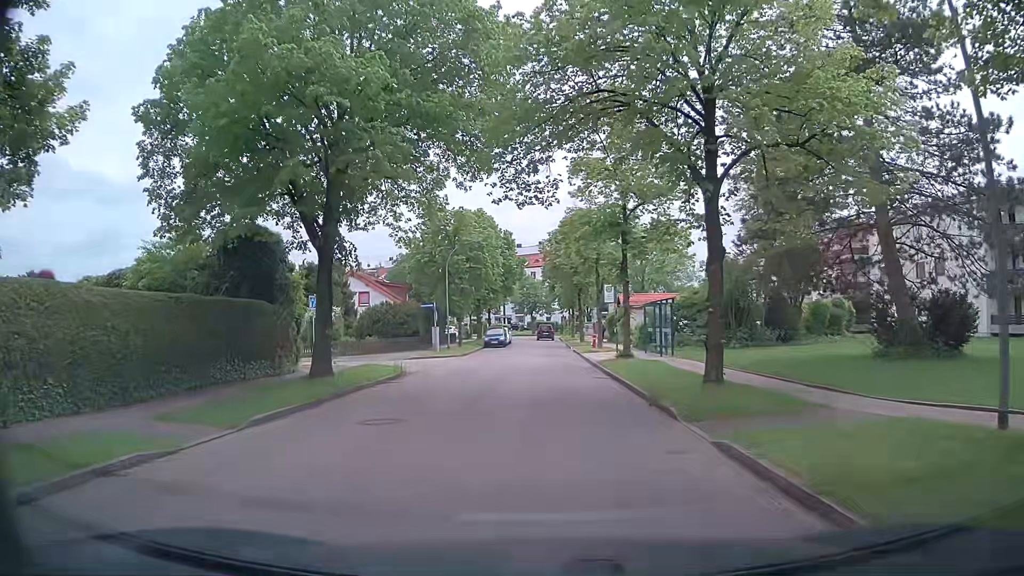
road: residential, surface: asphalt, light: Day
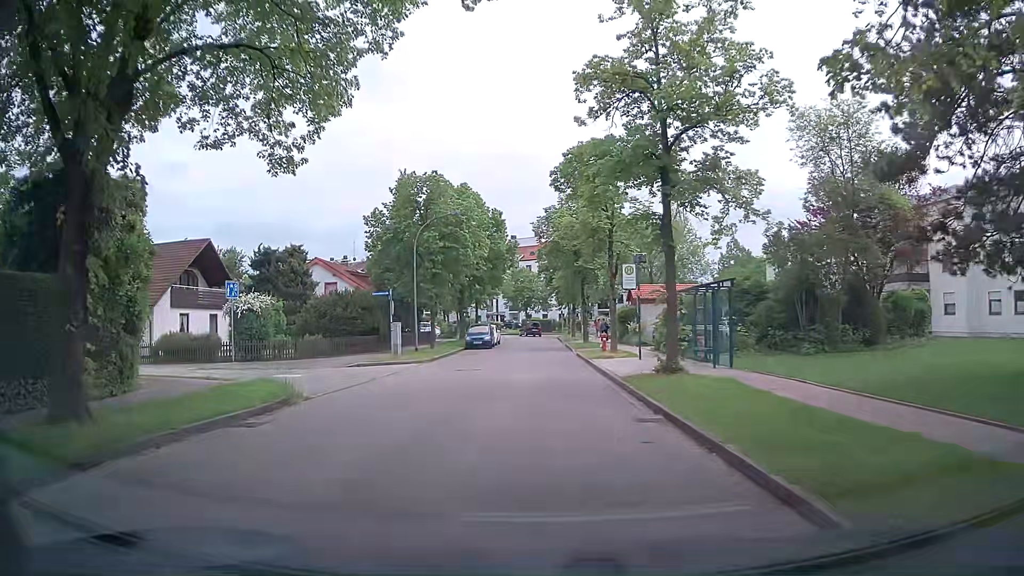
(0.0, +10.1) m; 0°
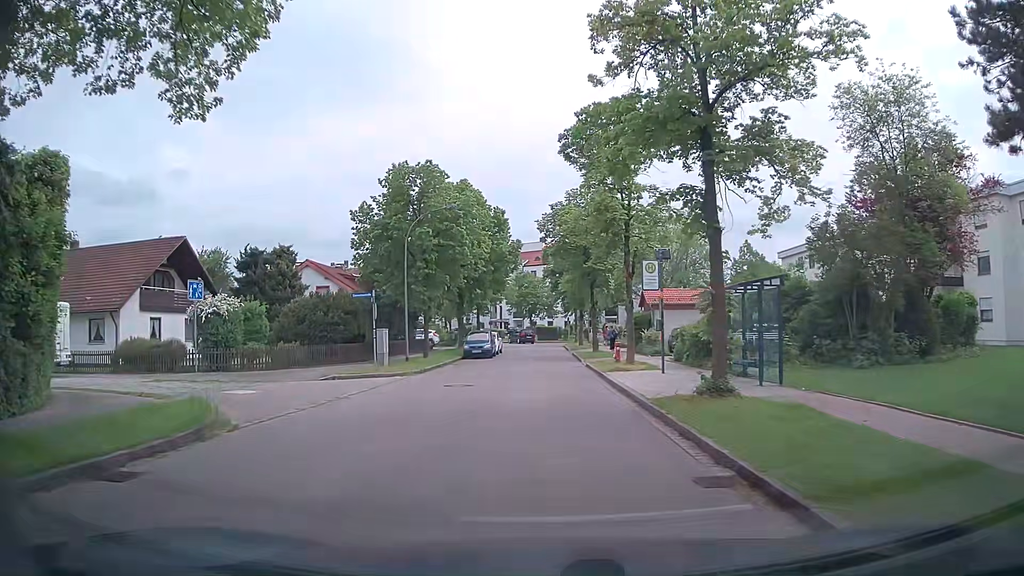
(0.0, +3.8) m; +1°
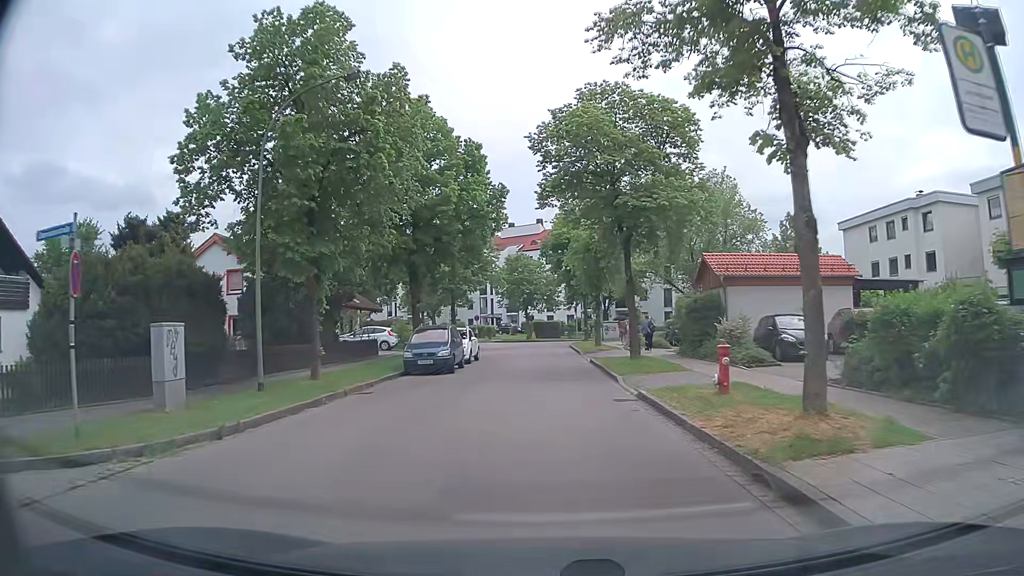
(-0.5, +16.9) m; -1°
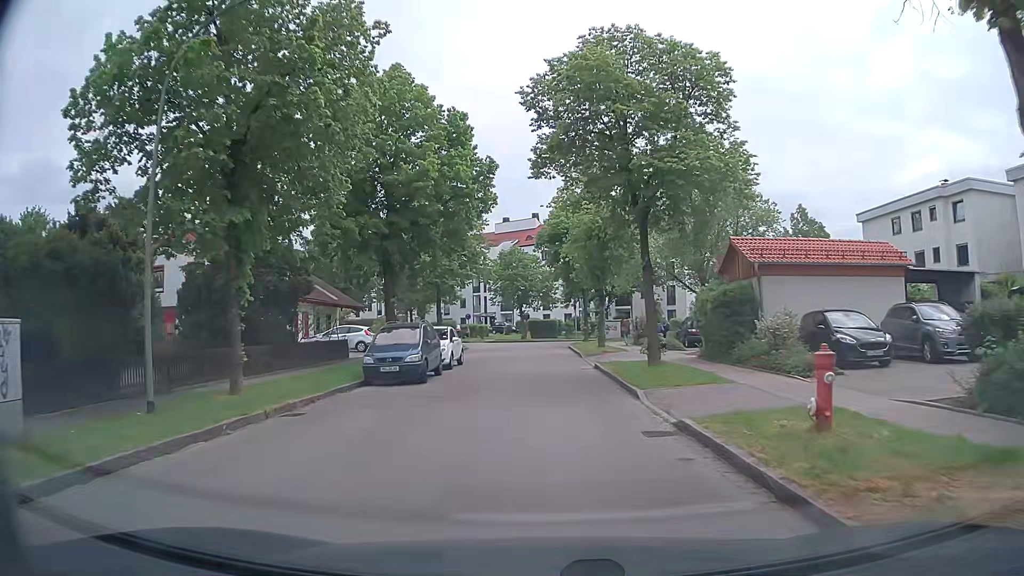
(0.0, +4.6) m; 0°
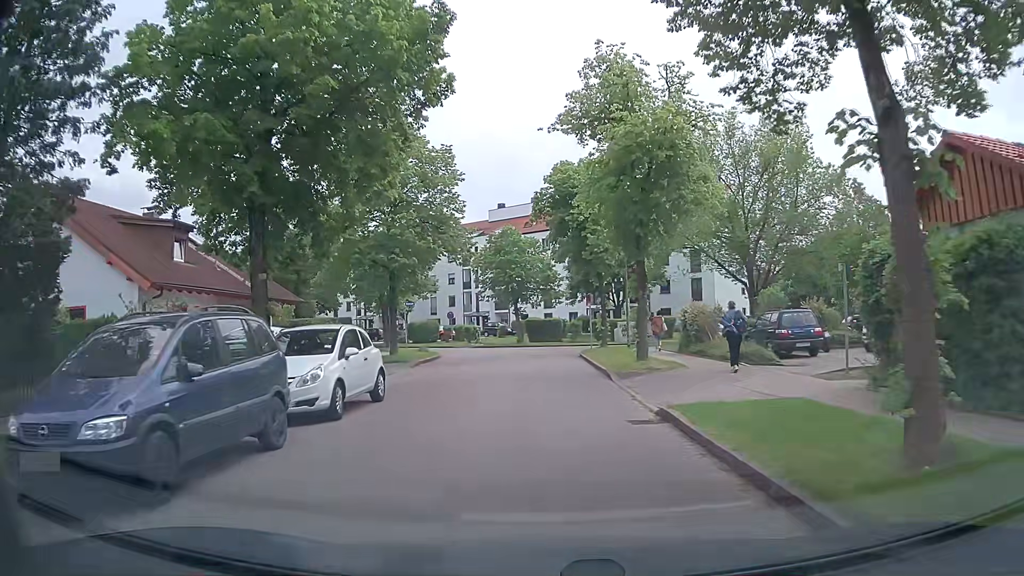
(+0.2, +12.7) m; +1°
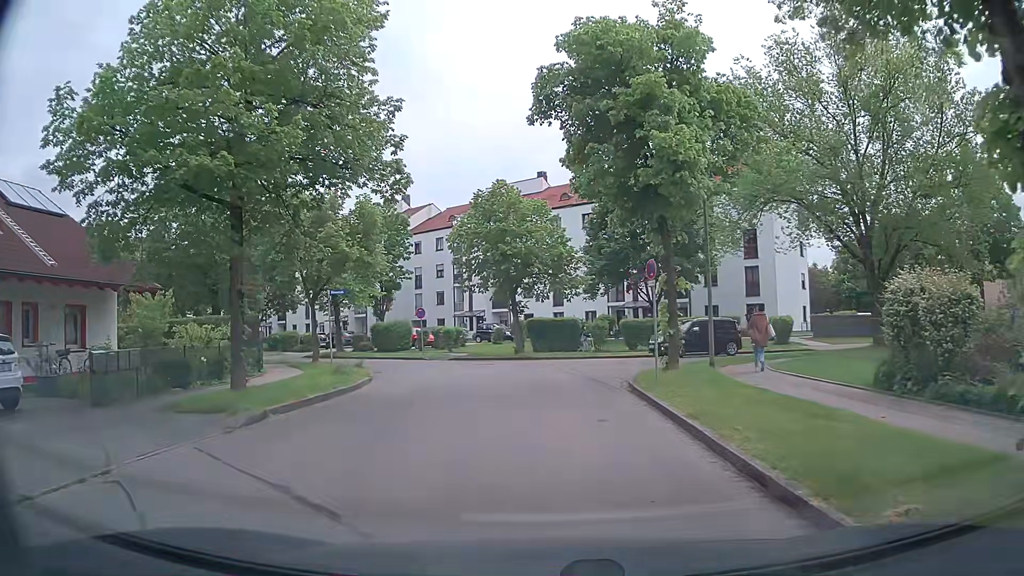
(-0.3, +15.4) m; -1°
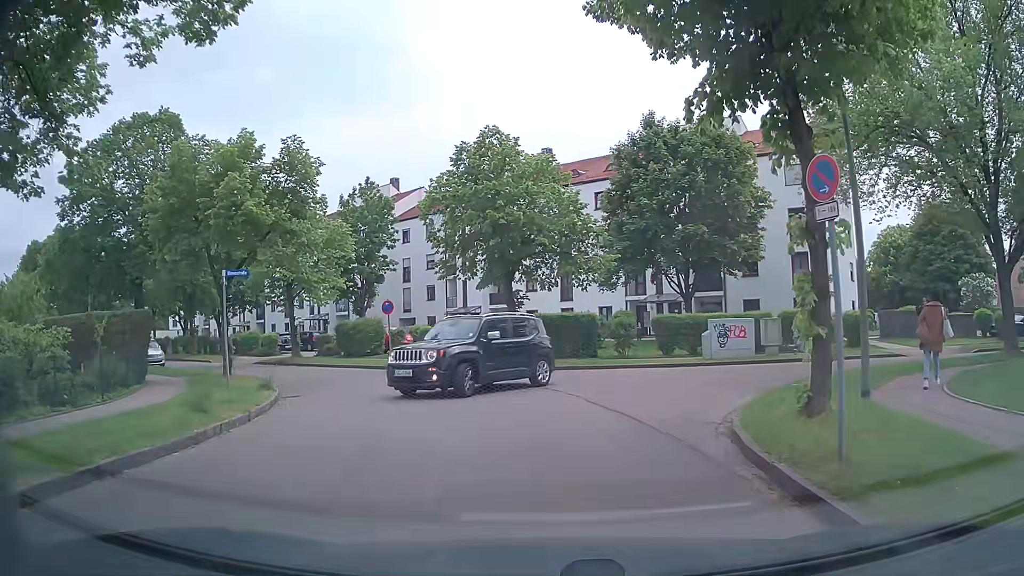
(-0.1, +8.8) m; -1°
(0, +10) (-3, +20) (-8, +28) (-16, +34) (-24, +40) (-32, +47) (-40, +53) (-47, +59) (-55, +65) (-63, +72) m
